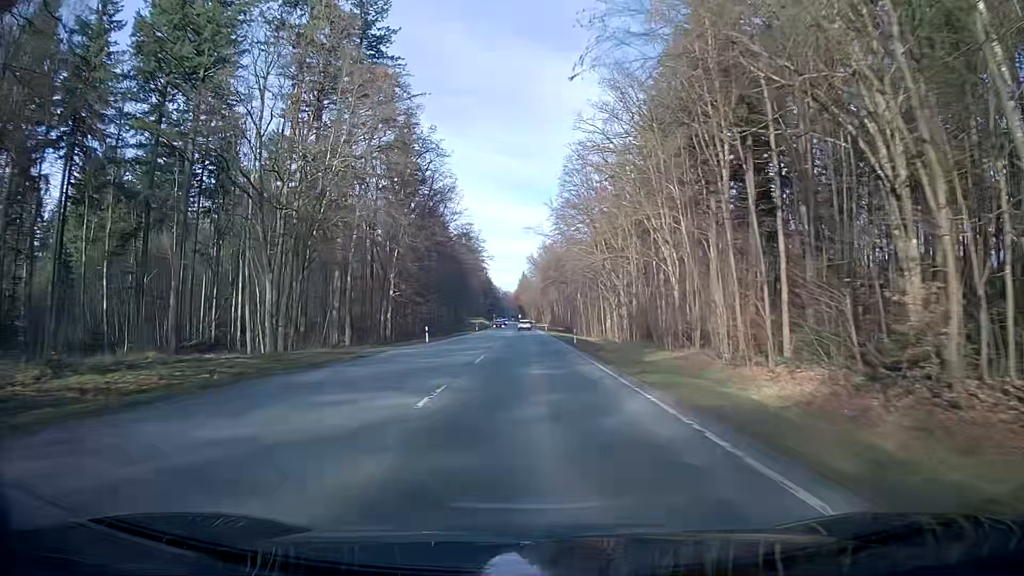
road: secondary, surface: asphalt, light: Day
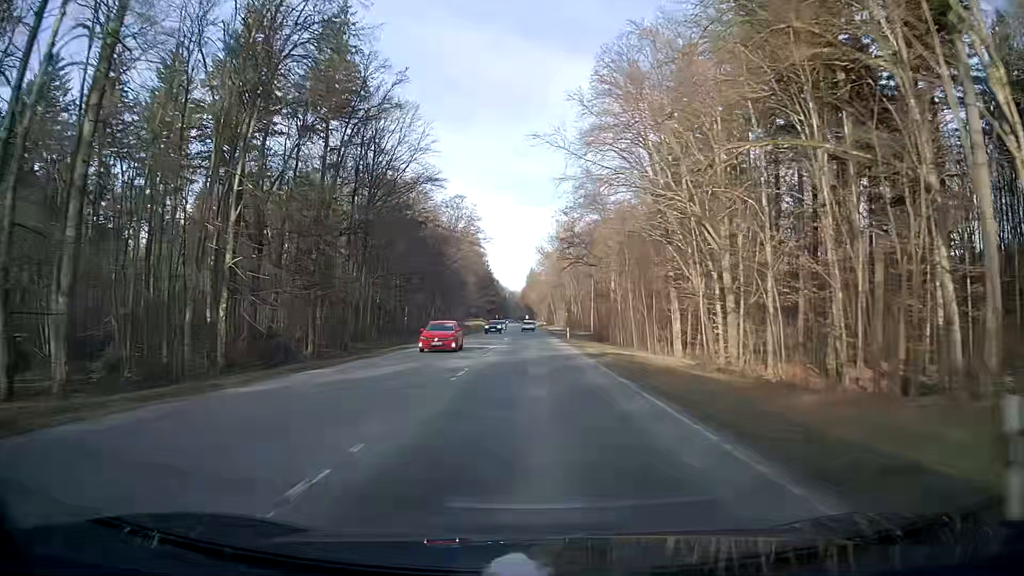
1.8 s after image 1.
(-0.2, +43.2) m; 0°
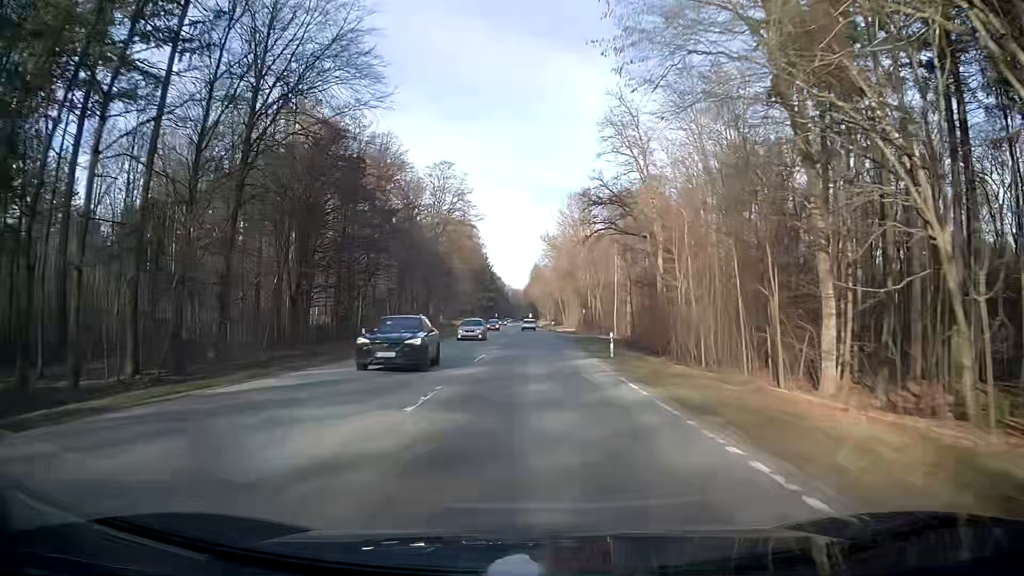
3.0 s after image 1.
(-0.2, +29.9) m; -1°
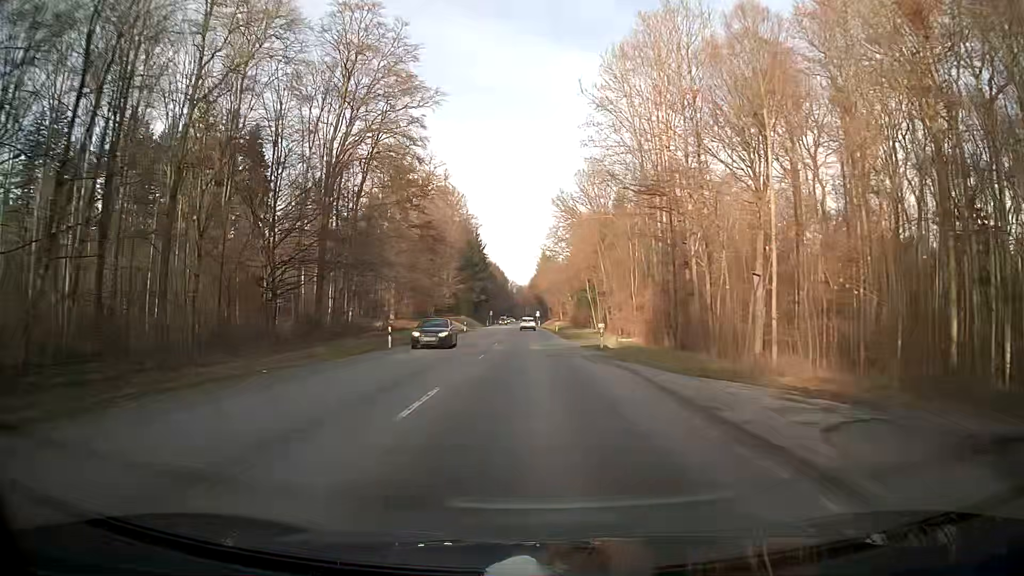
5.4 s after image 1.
(-0.3, +61.1) m; 0°
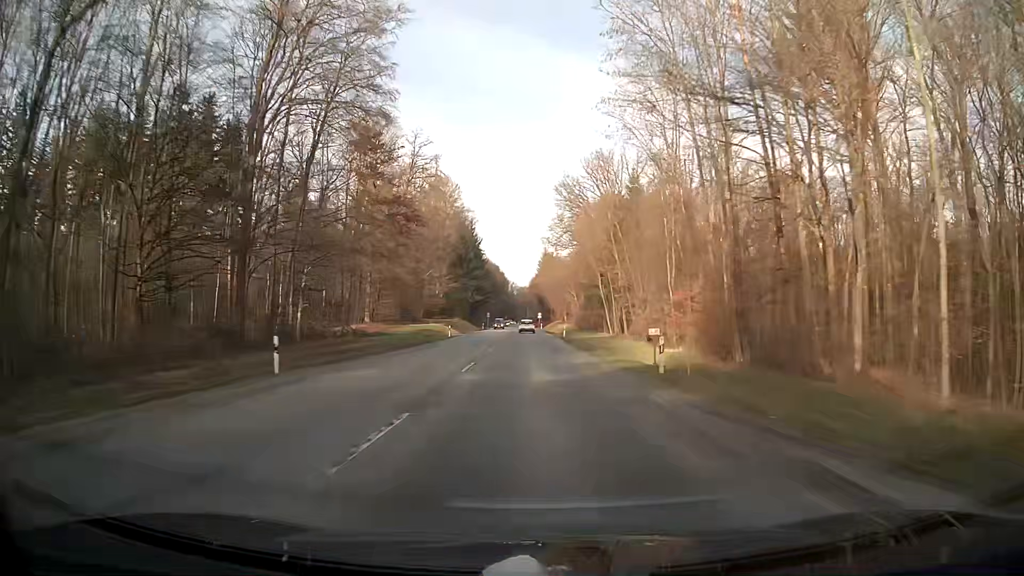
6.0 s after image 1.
(0.0, +15.4) m; 0°
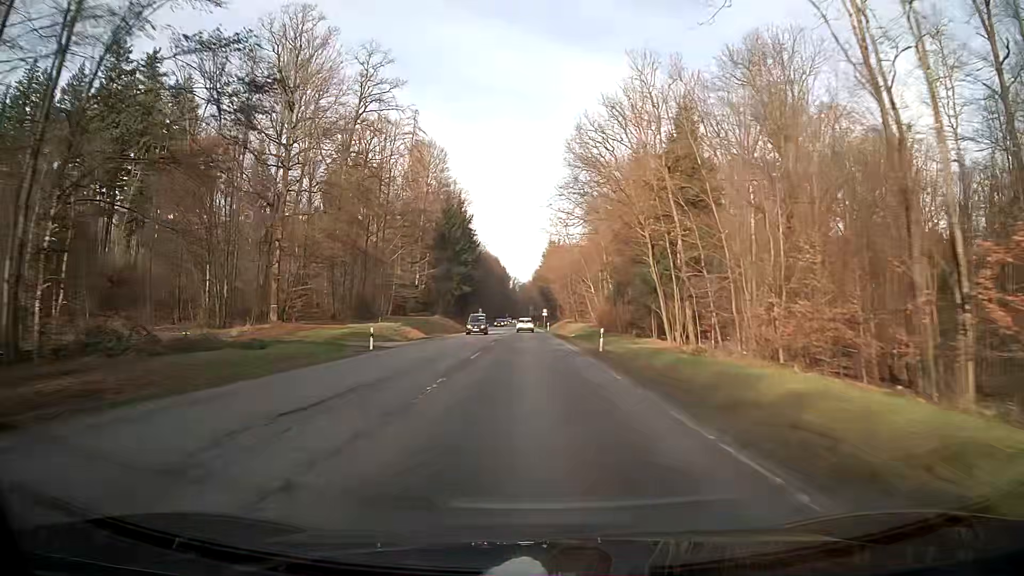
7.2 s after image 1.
(0.0, +30.8) m; 0°
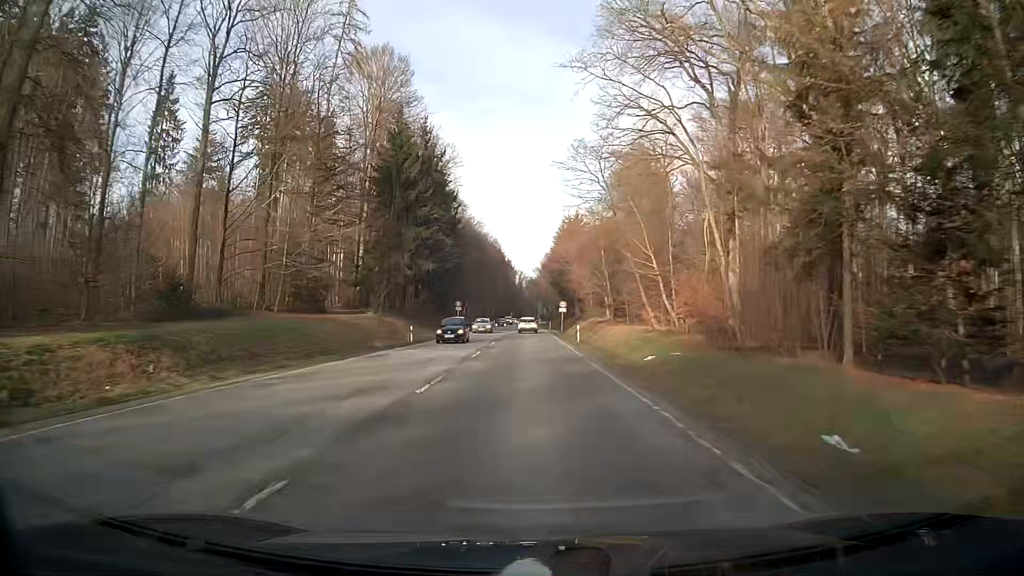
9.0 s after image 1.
(-0.2, +45.7) m; -1°
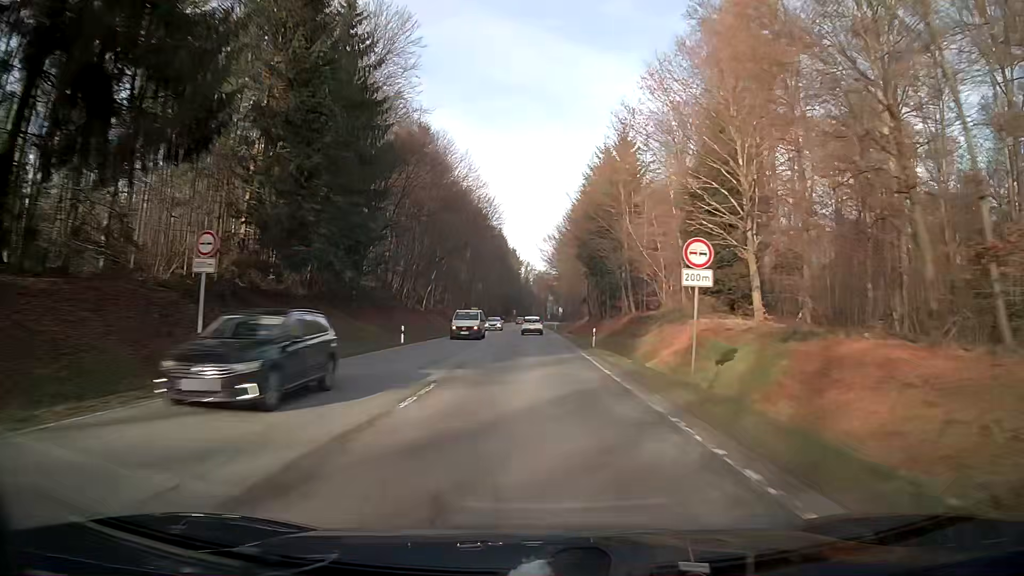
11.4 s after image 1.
(-0.4, +59.4) m; 0°
